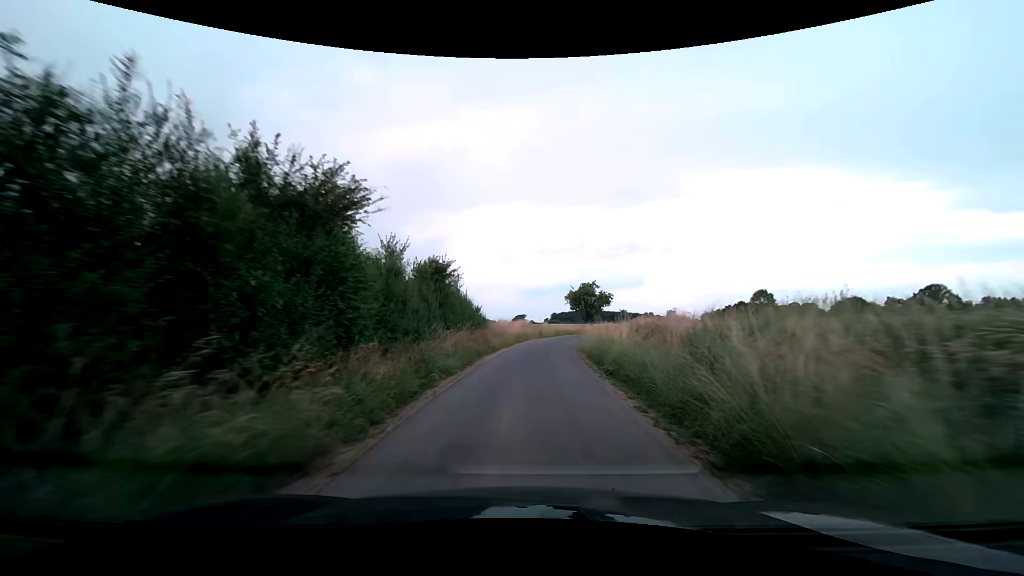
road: unclassified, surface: asphalt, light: Day
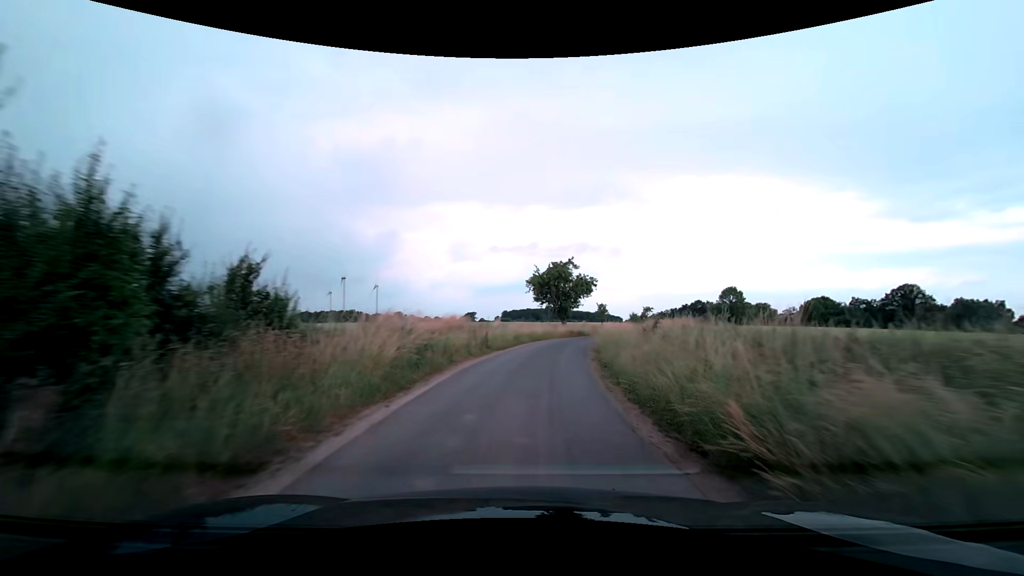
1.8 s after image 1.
(+1.0, +25.5) m; +6°
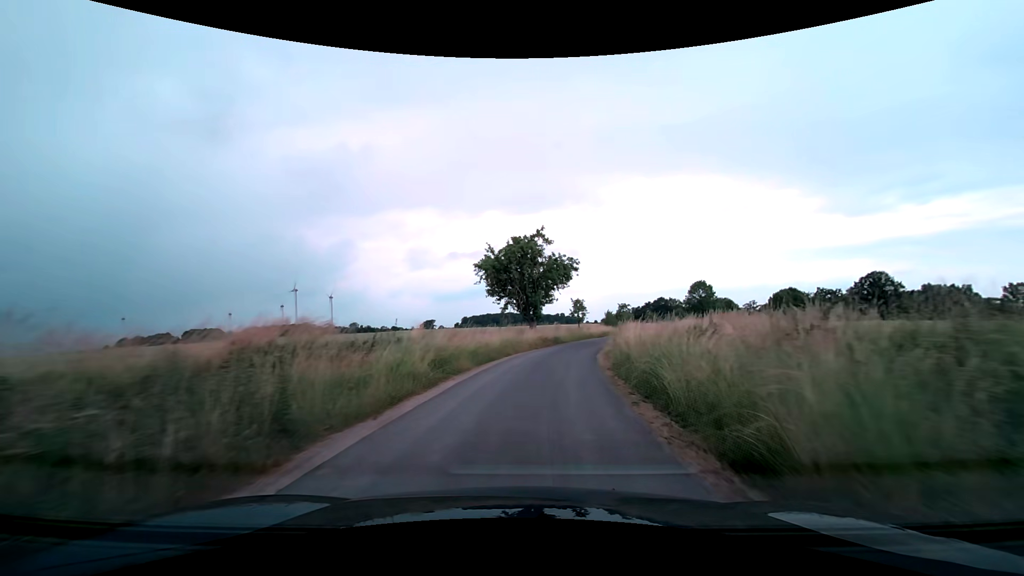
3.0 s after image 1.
(+0.6, +16.4) m; +4°
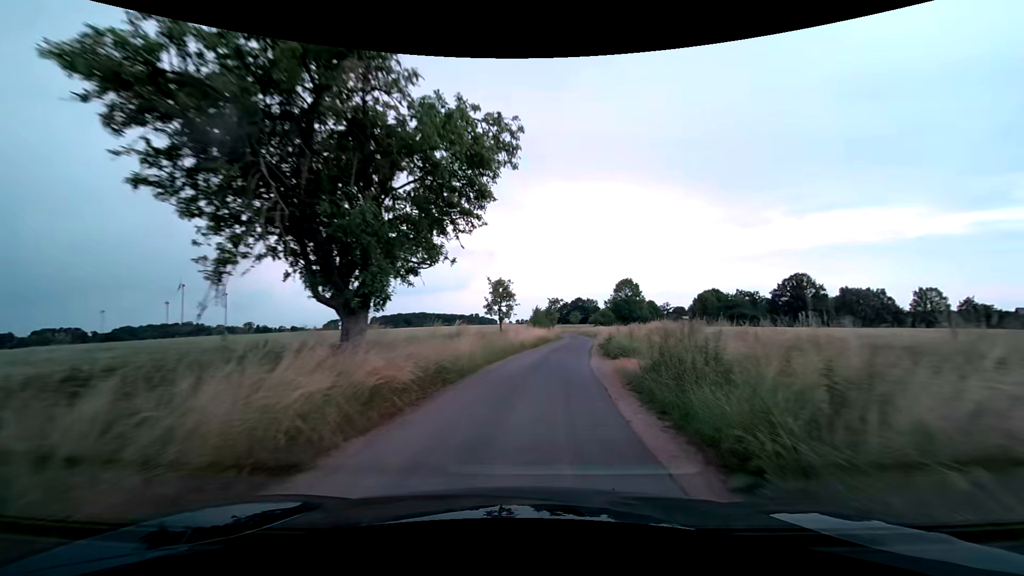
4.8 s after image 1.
(+2.0, +24.2) m; +9°
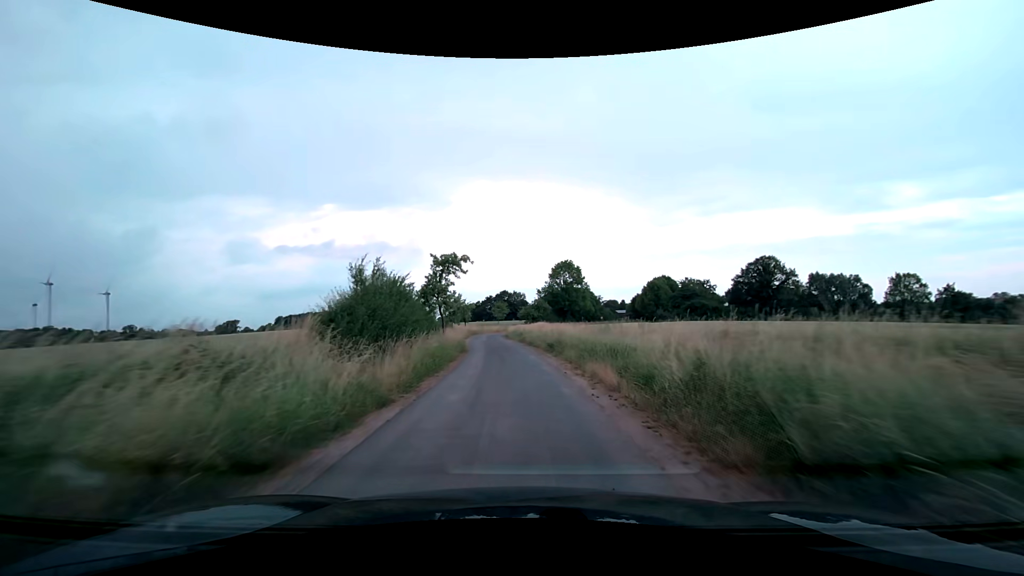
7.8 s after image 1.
(+4.5, +41.3) m; +9°
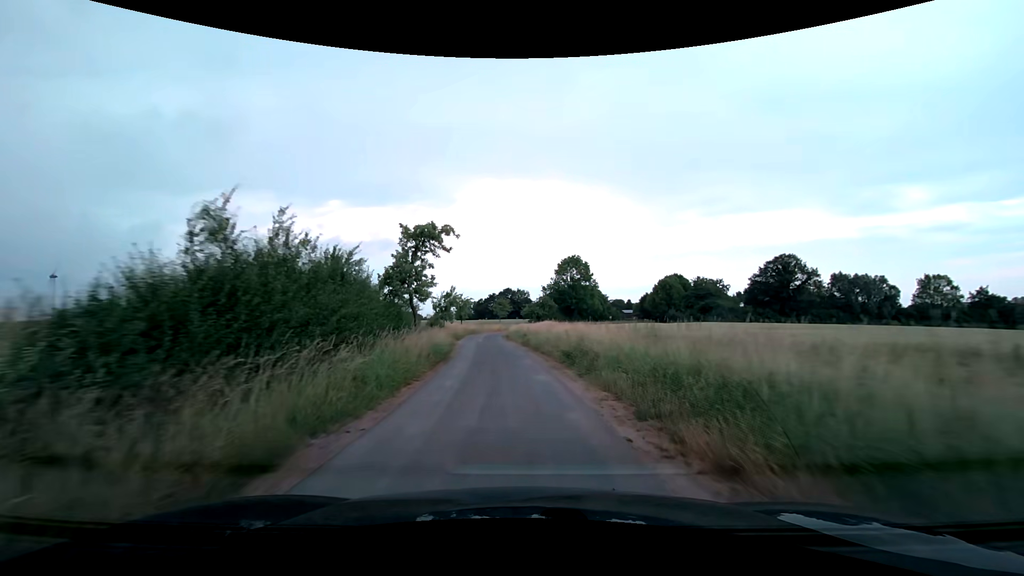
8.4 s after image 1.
(0.0, +7.9) m; 0°
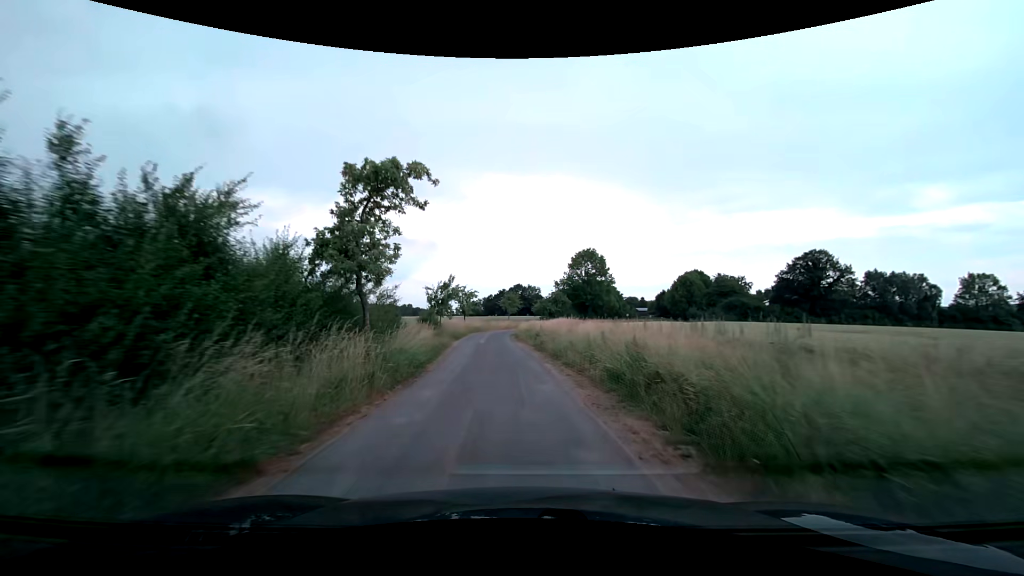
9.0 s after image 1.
(-0.1, +7.4) m; -1°
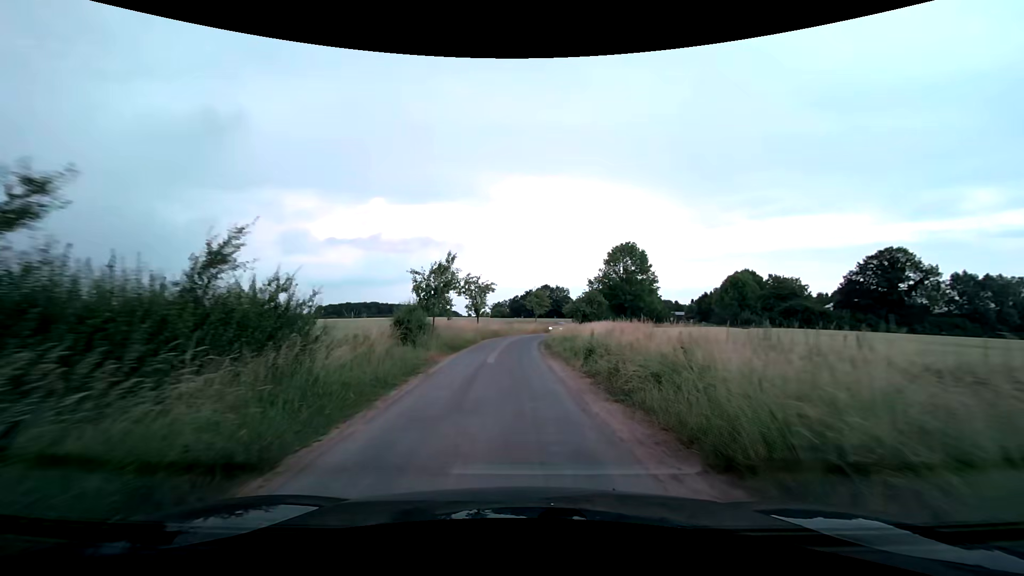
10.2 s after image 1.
(-0.4, +13.1) m; -3°
(0, +10) (0, +20) (0, +30) (0, +40) (+1, +50) (+3, +60) (+6, +69) (+10, +78) (+15, +87) (+20, +96) m
